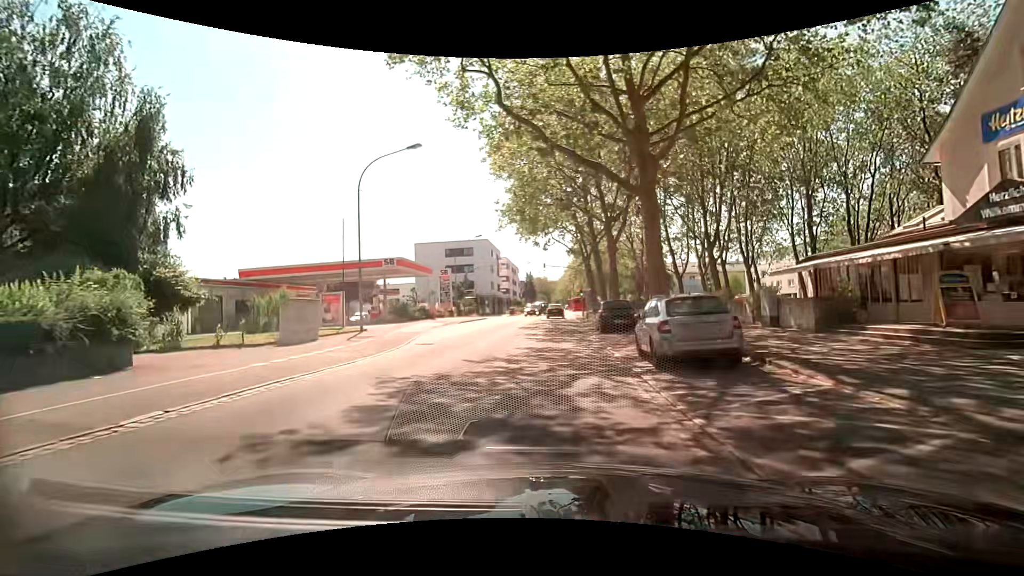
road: secondary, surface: asphalt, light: Day
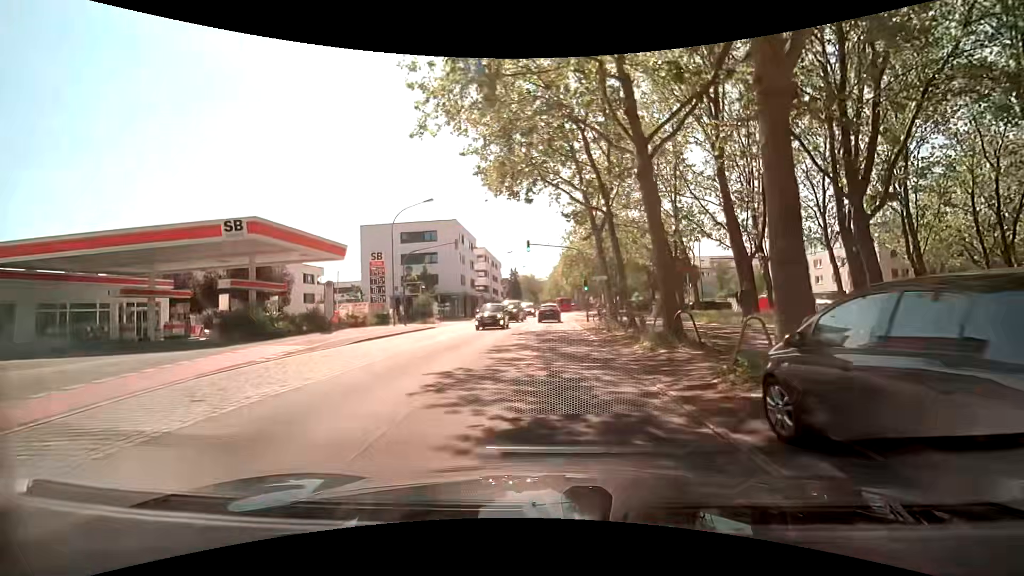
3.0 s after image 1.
(+0.1, +20.4) m; +1°
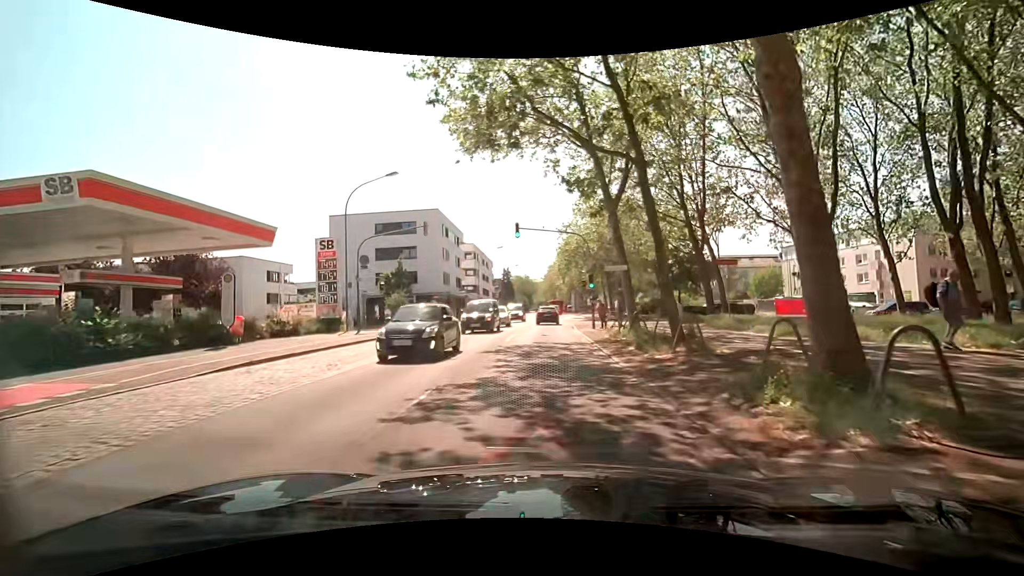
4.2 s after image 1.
(0.0, +8.2) m; +1°
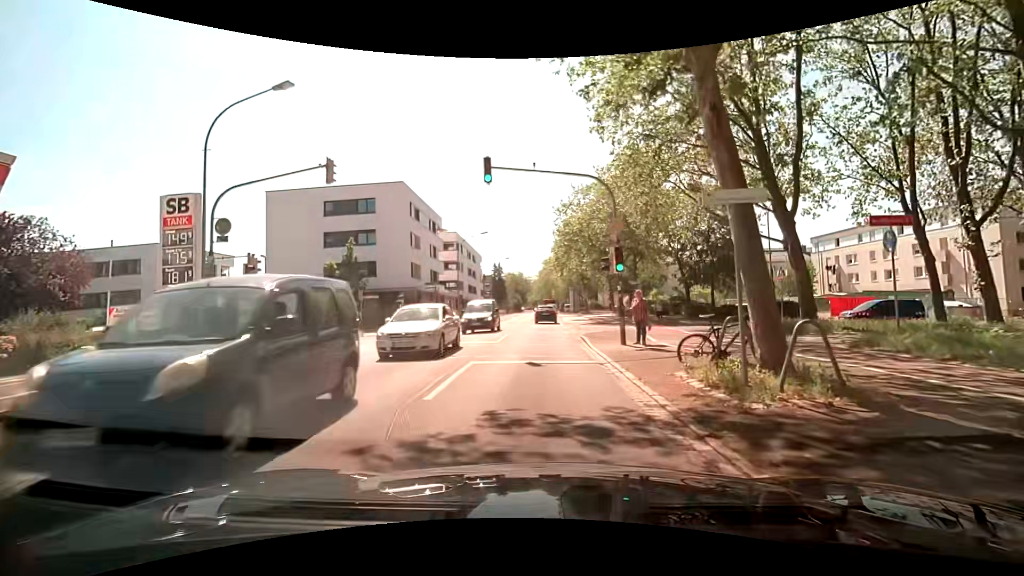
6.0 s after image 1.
(0.0, +12.4) m; +1°
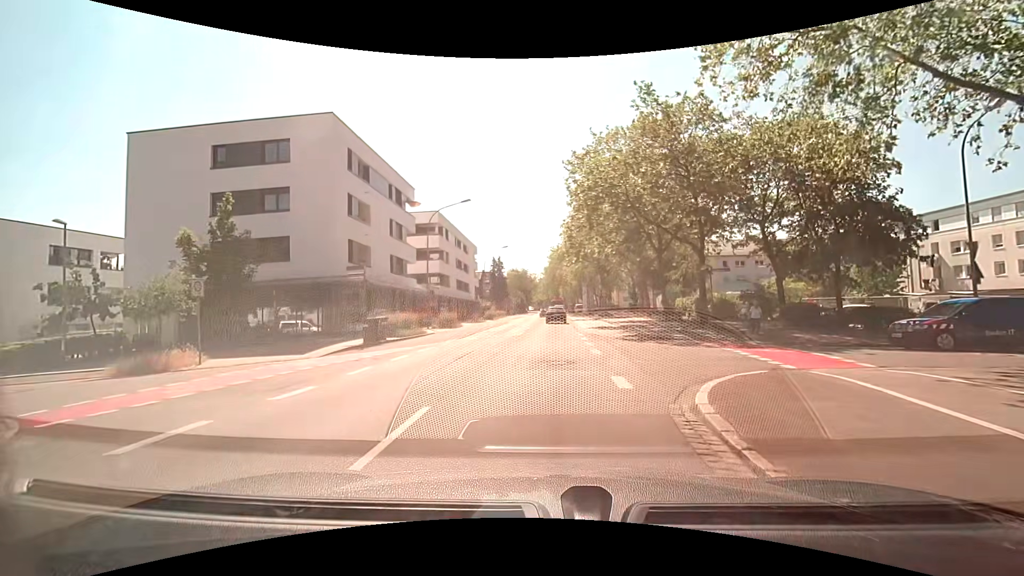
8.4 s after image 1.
(-0.5, +16.8) m; -1°
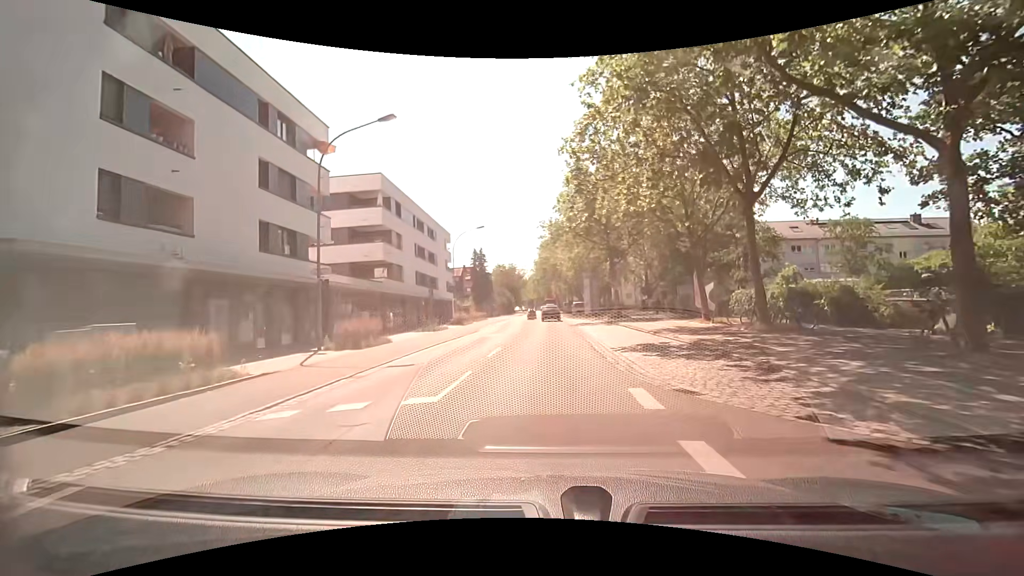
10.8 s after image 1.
(+0.1, +17.1) m; 0°
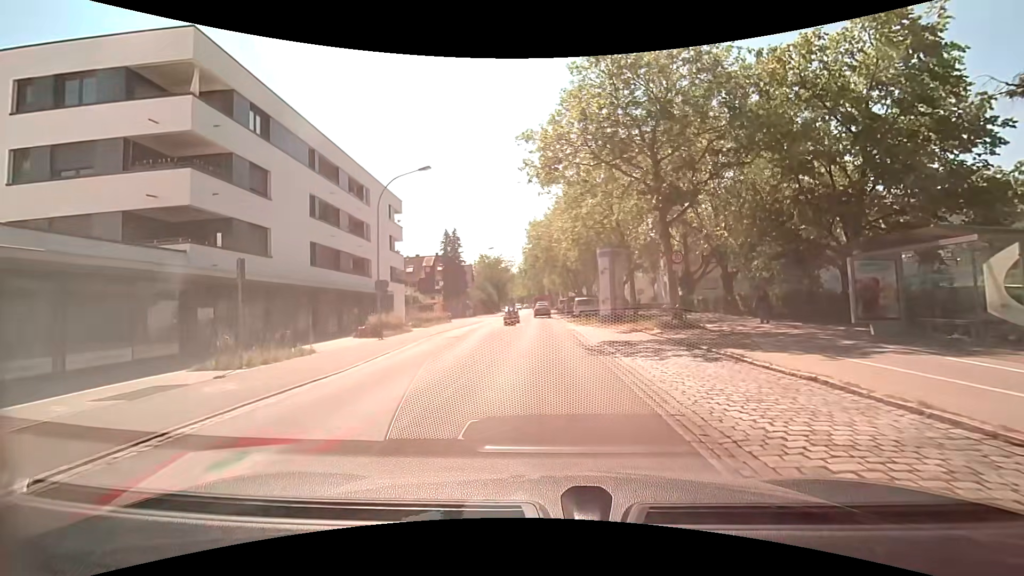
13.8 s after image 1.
(+0.3, +21.4) m; +1°
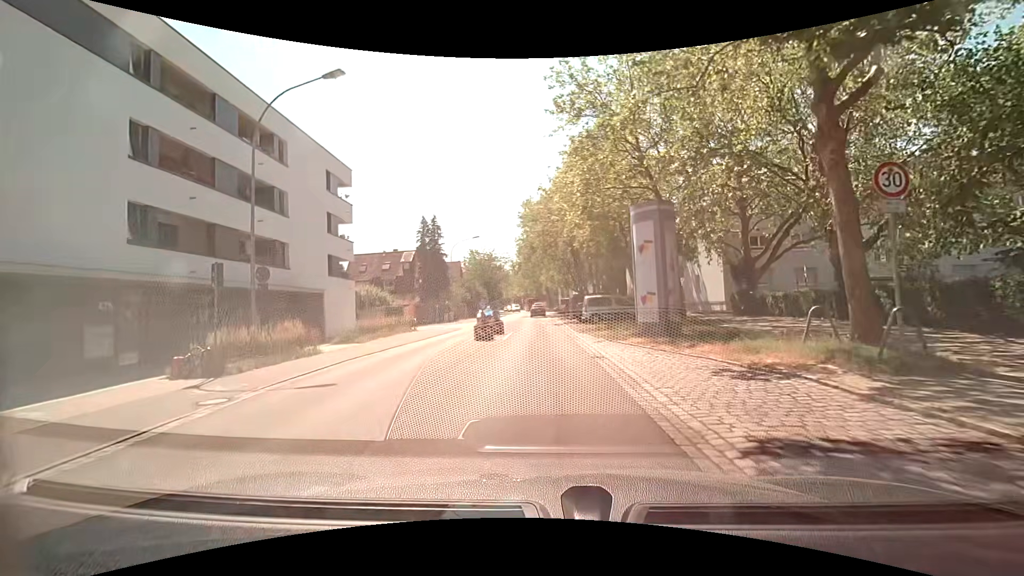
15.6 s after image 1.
(0.0, +12.9) m; +1°
(0, +10) (-1, +20) (-1, +30) (-1, +40) (-1, +50) (-2, +60) (-2, +70) (-2, +80) (-3, +90) (-3, +100) m
